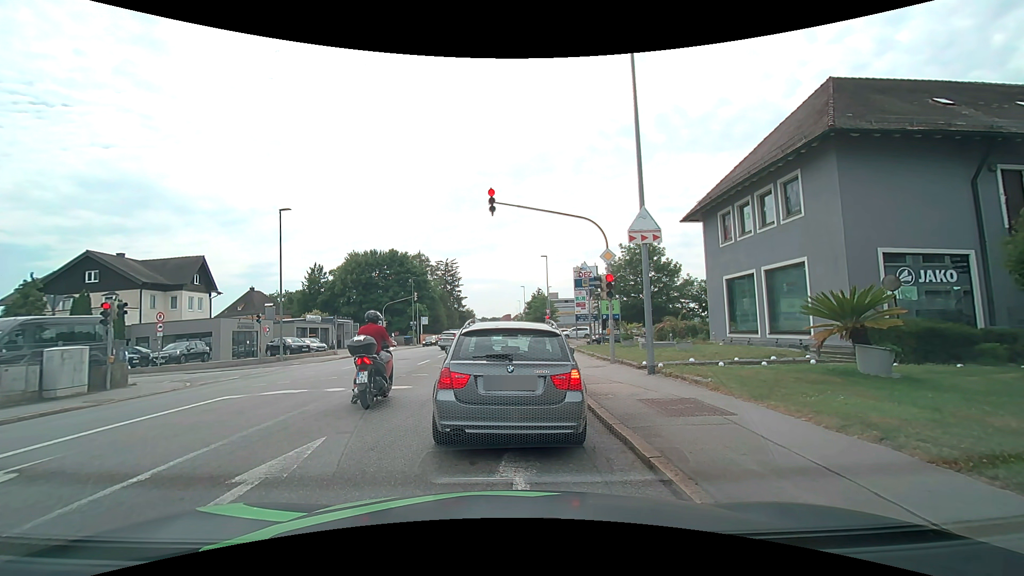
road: tertiary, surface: asphalt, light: Day
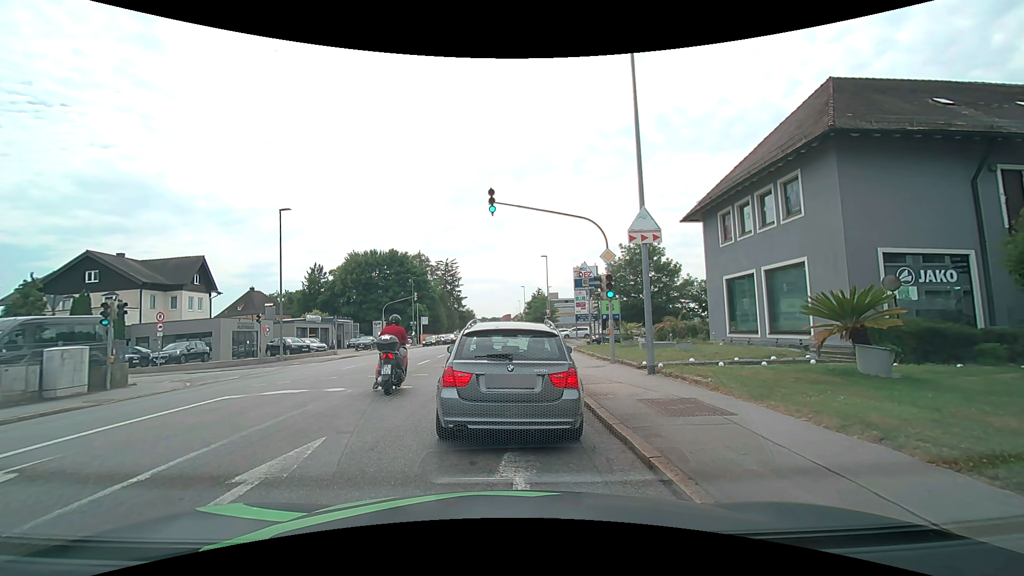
(0.0, 0.0) m; 0°
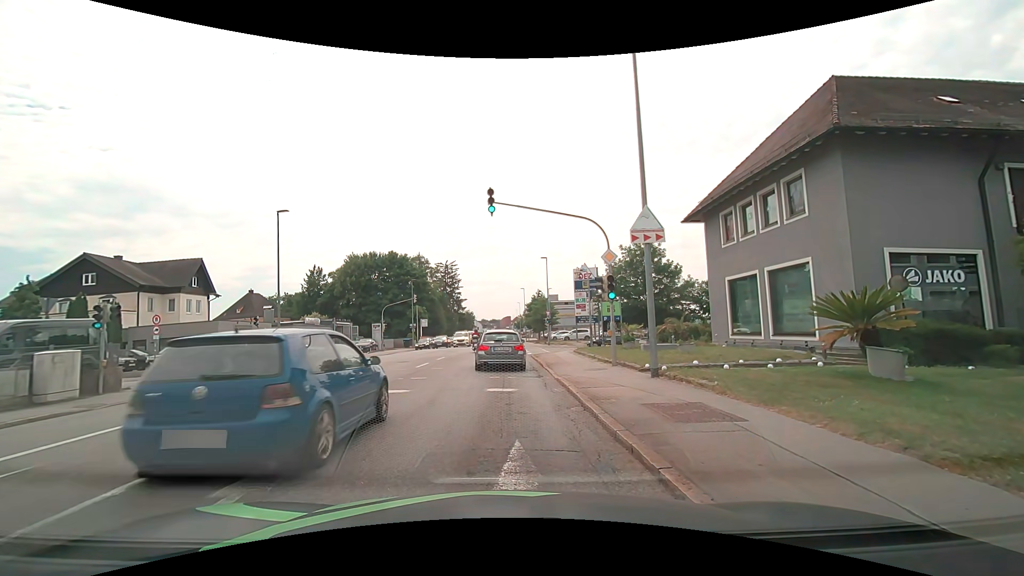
(0.0, +0.3) m; 0°
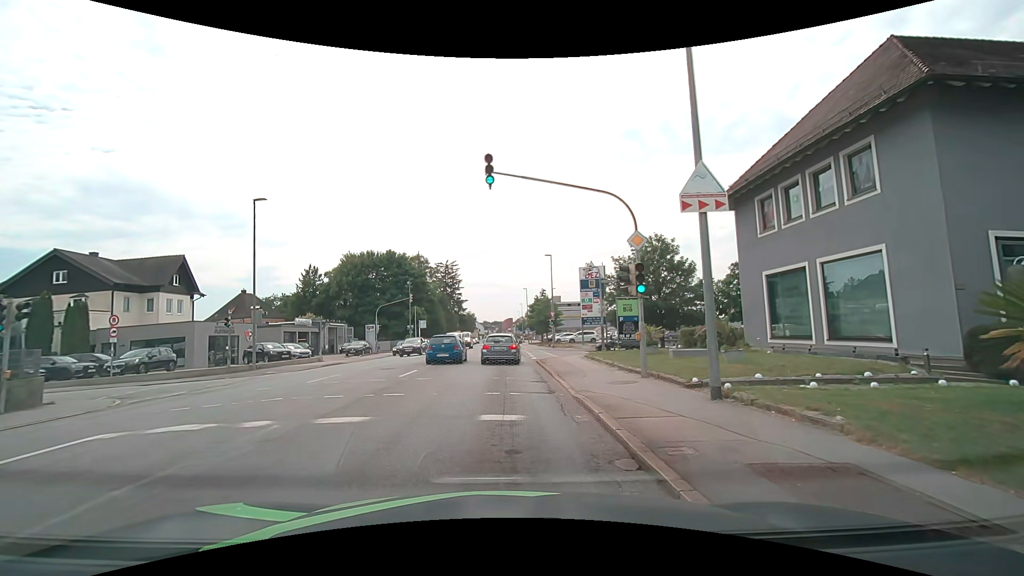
(+0.1, +3.8) m; +2°
(0, +10) (-1, +20) (-1, +30) (-1, +40) (-1, +50) (-1, +60) (-1, +70) (-1, +80) (-1, +90) (-1, +100) m
